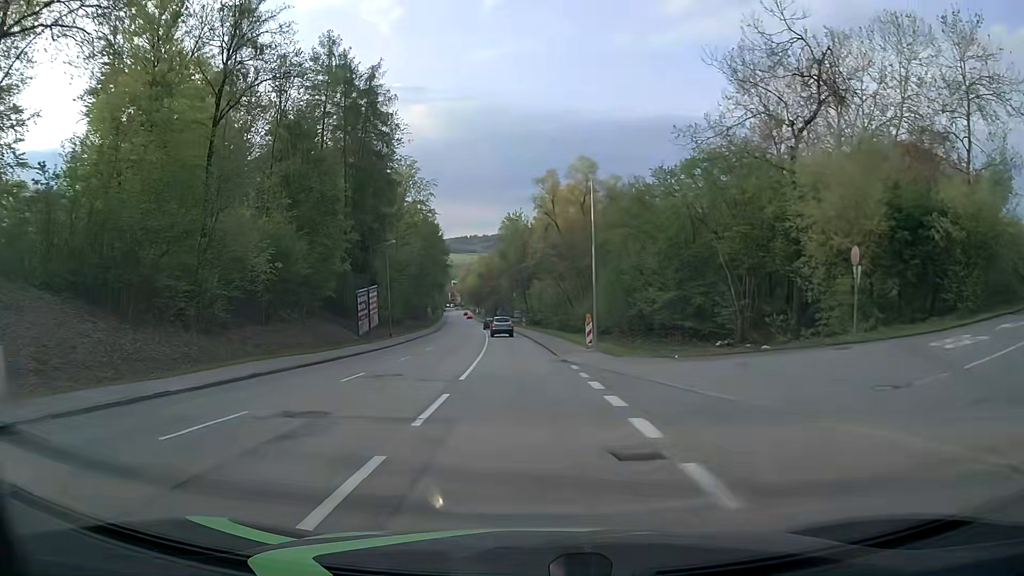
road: tertiary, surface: asphalt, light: Day
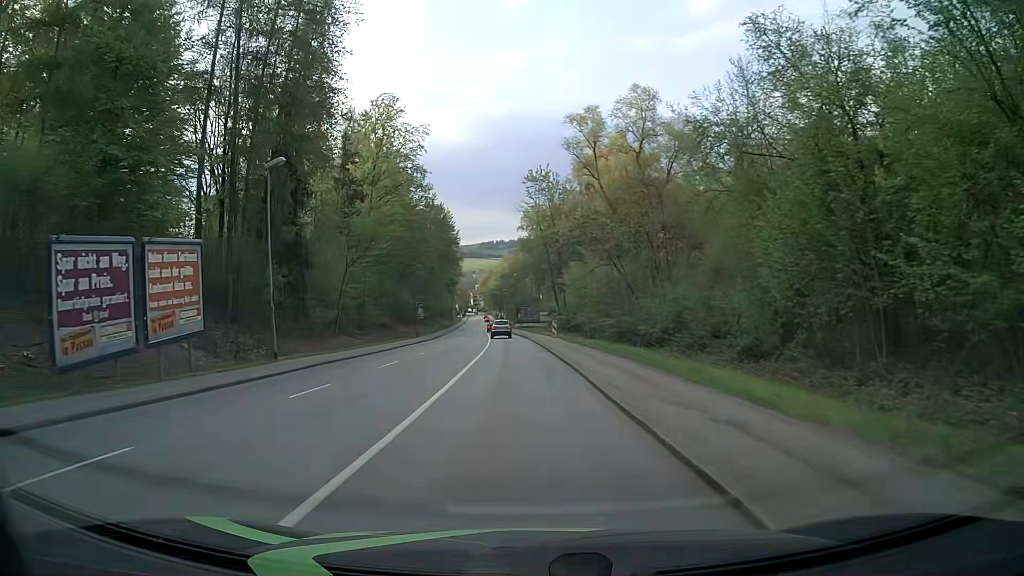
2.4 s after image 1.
(-0.6, +30.5) m; -2°
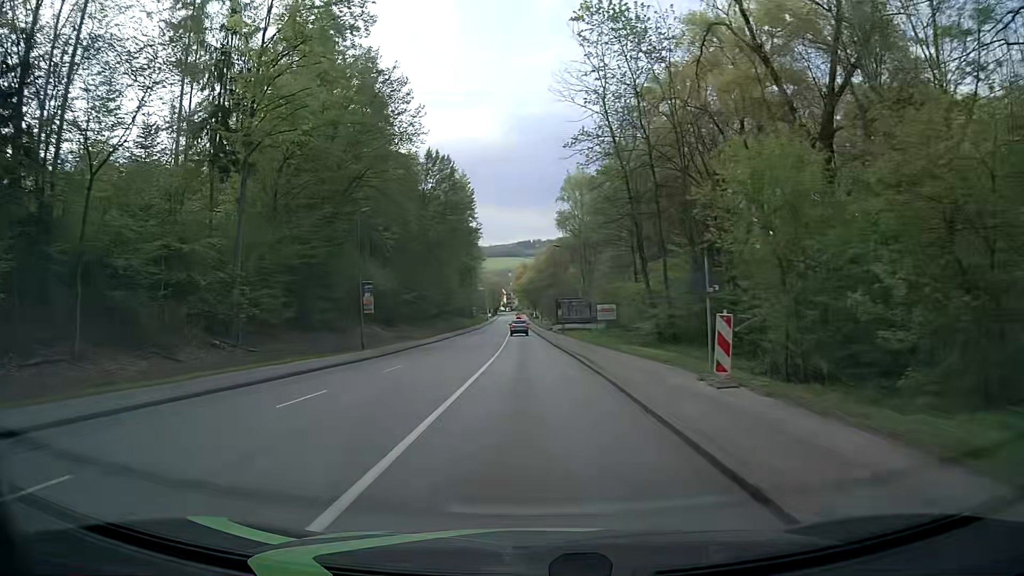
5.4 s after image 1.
(-1.0, +38.0) m; -3°
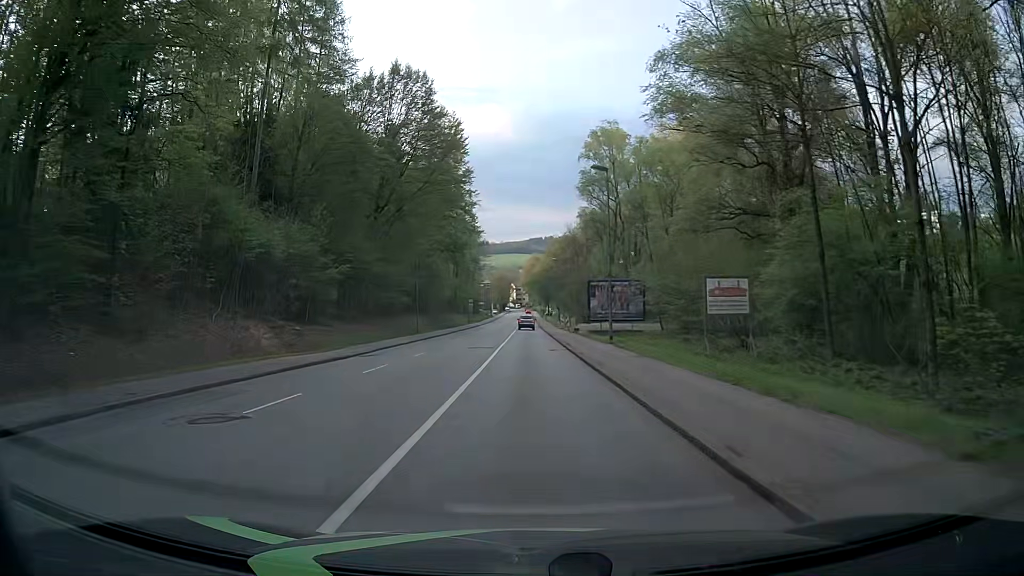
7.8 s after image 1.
(-0.1, +30.5) m; -1°
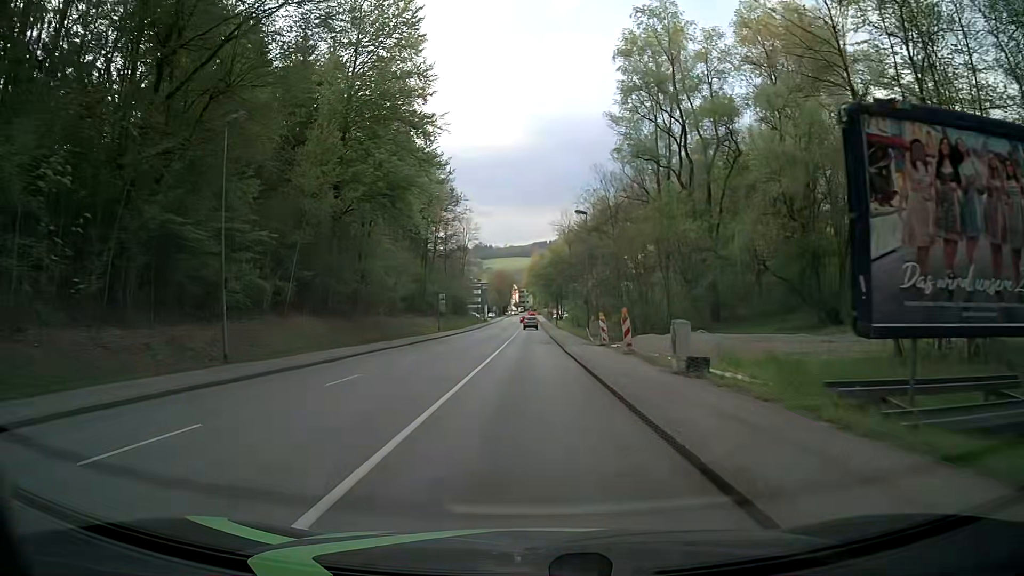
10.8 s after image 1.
(+0.1, +38.1) m; 0°
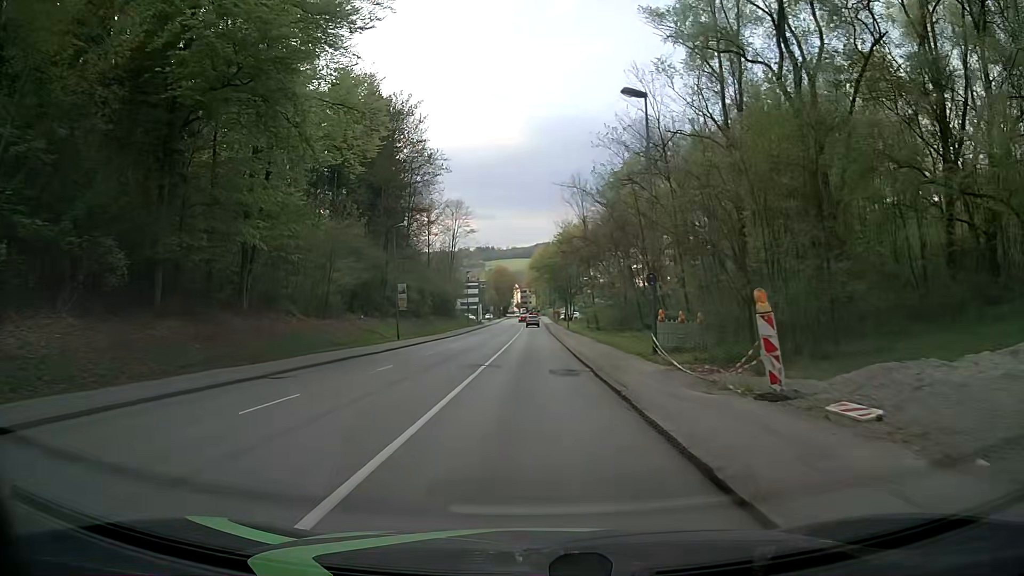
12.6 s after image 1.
(-0.2, +22.8) m; -1°
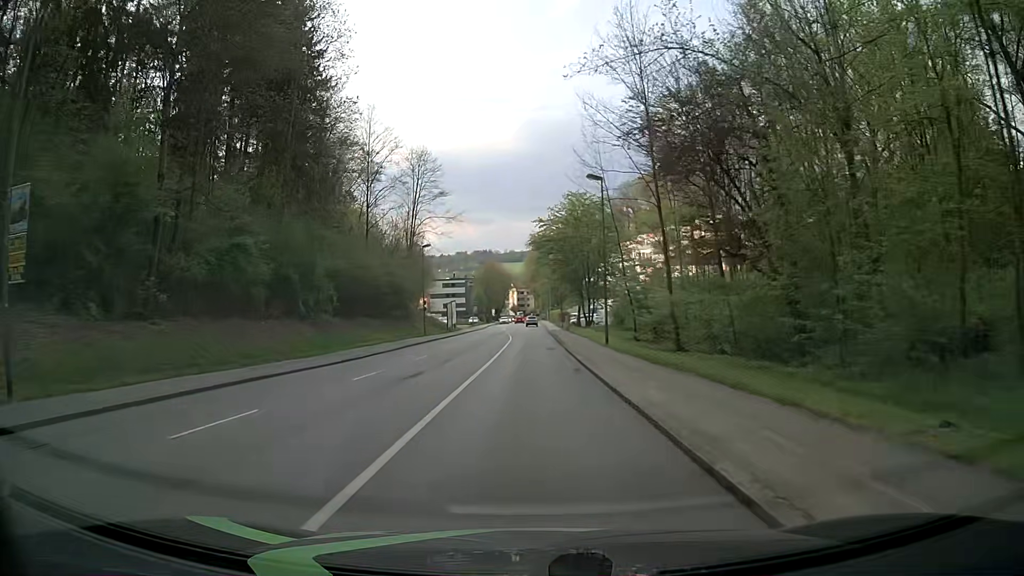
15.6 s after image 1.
(0.0, +38.0) m; 0°
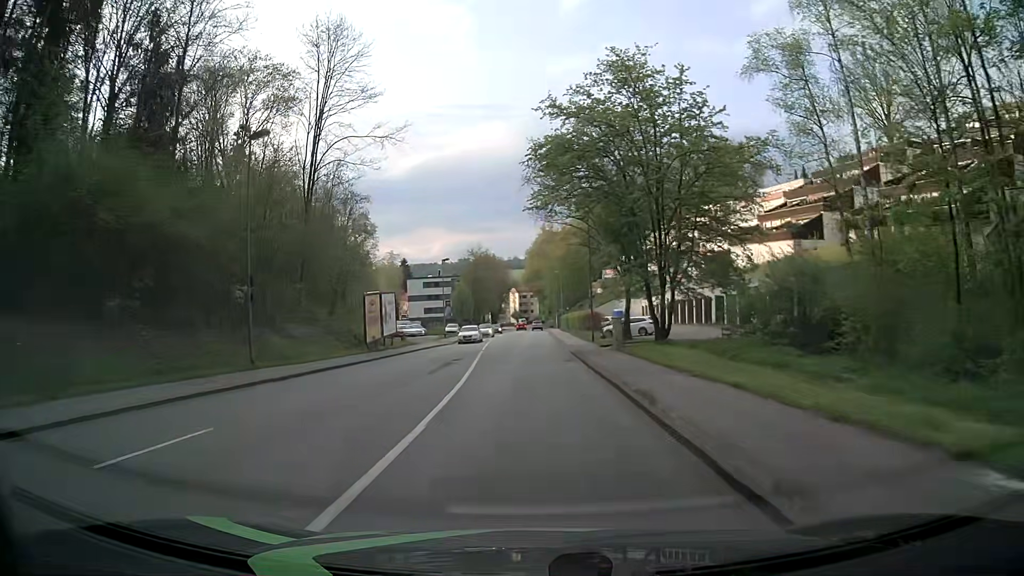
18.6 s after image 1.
(0.0, +38.2) m; 0°
(0, +10) (0, +20) (0, +30) (-1, +40) (-1, +50) (-2, +60) (-2, +70) (-2, +80) (-2, +90) (-2, +100) m
